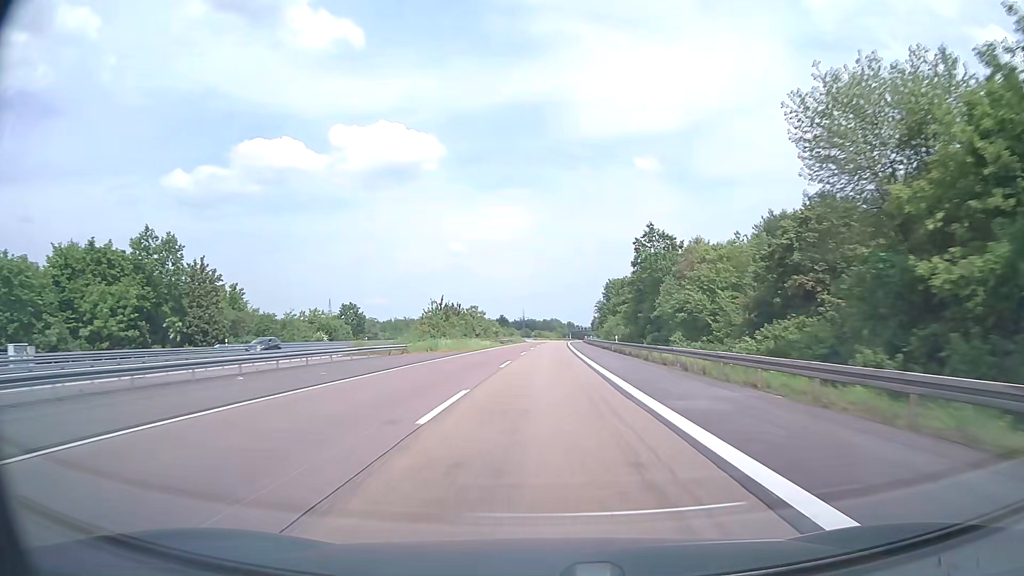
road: motorway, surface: asphalt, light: Day
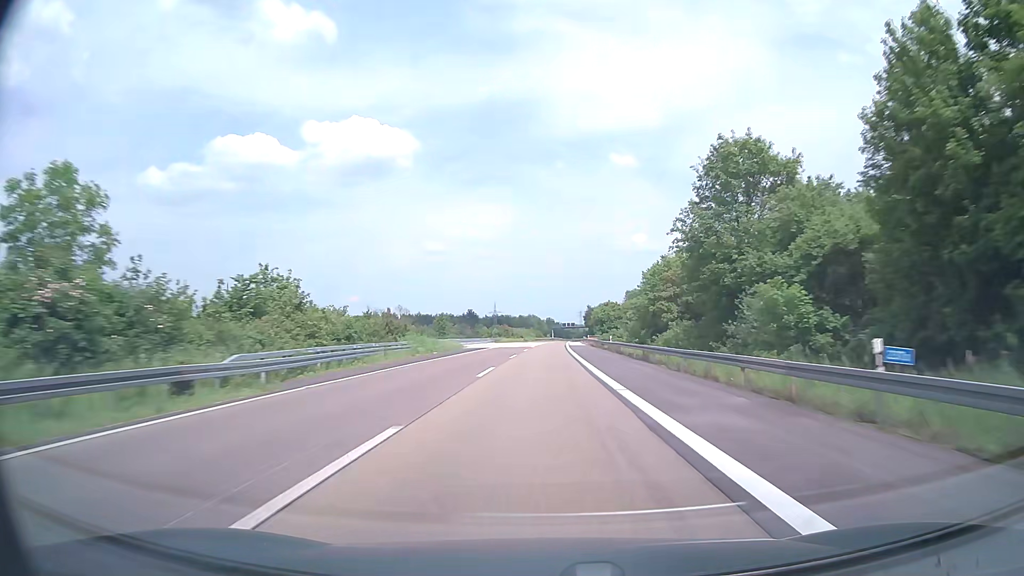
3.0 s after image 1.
(+1.8, +95.4) m; +2°
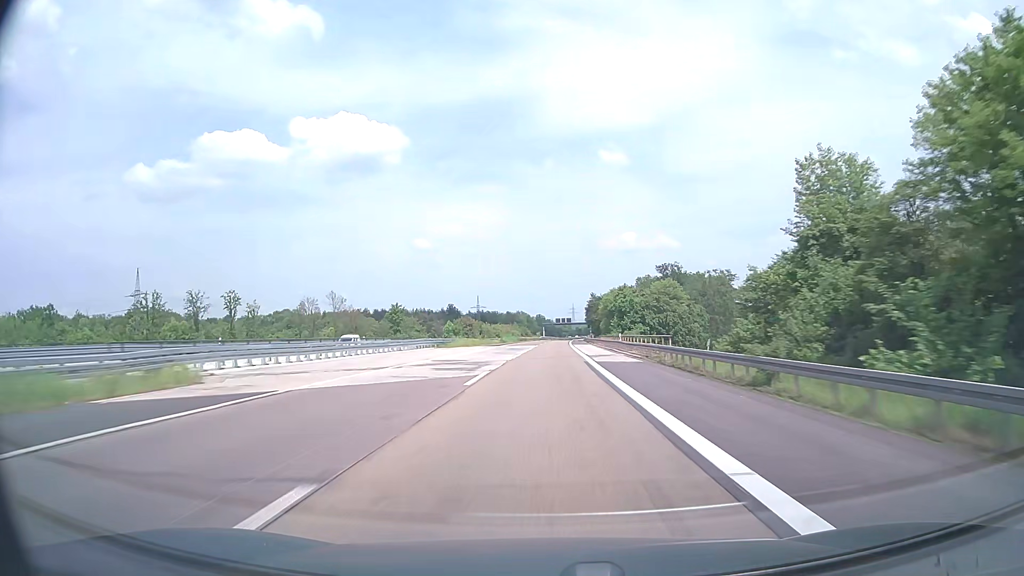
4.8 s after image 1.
(+0.4, +57.2) m; +1°
(0, +10) (0, +20) (0, +30) (0, +40) (0, +50) (+1, +60) (+1, +70) (+1, +80) (+1, +90) (+2, +100) m
